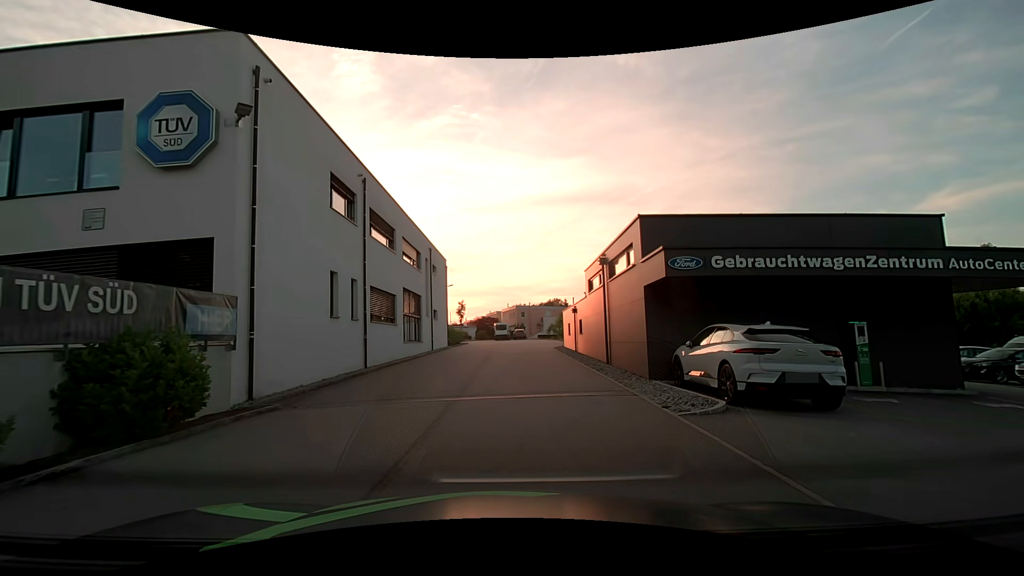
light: Day
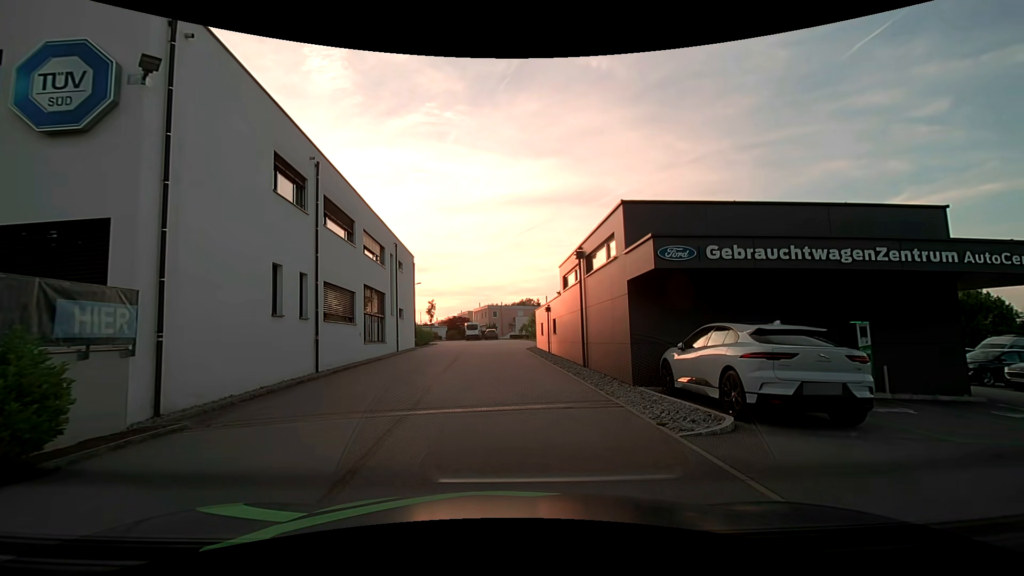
(+0.1, +1.7) m; +4°
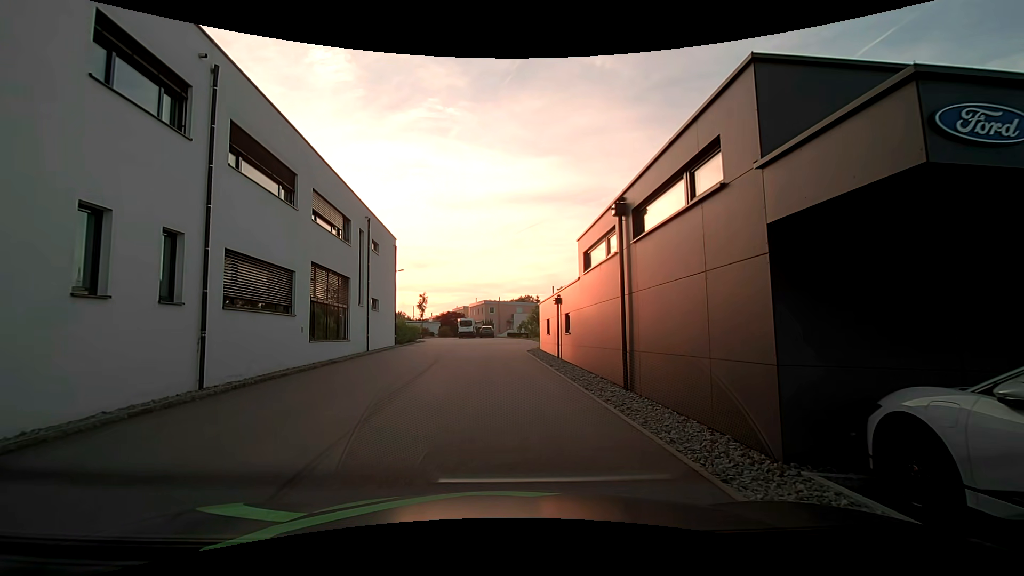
(+0.1, +6.5) m; -1°
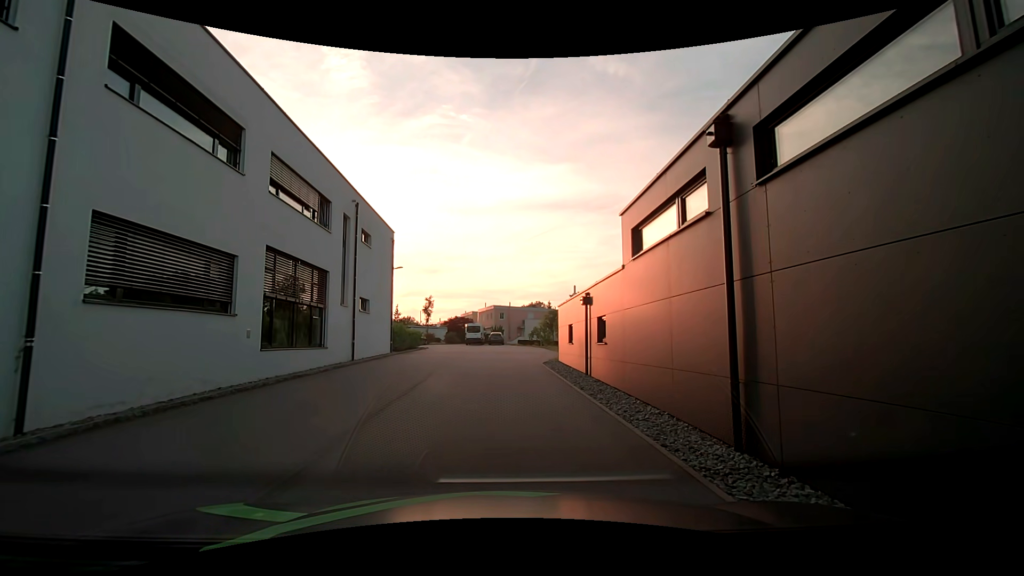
(0.0, +4.6) m; +1°
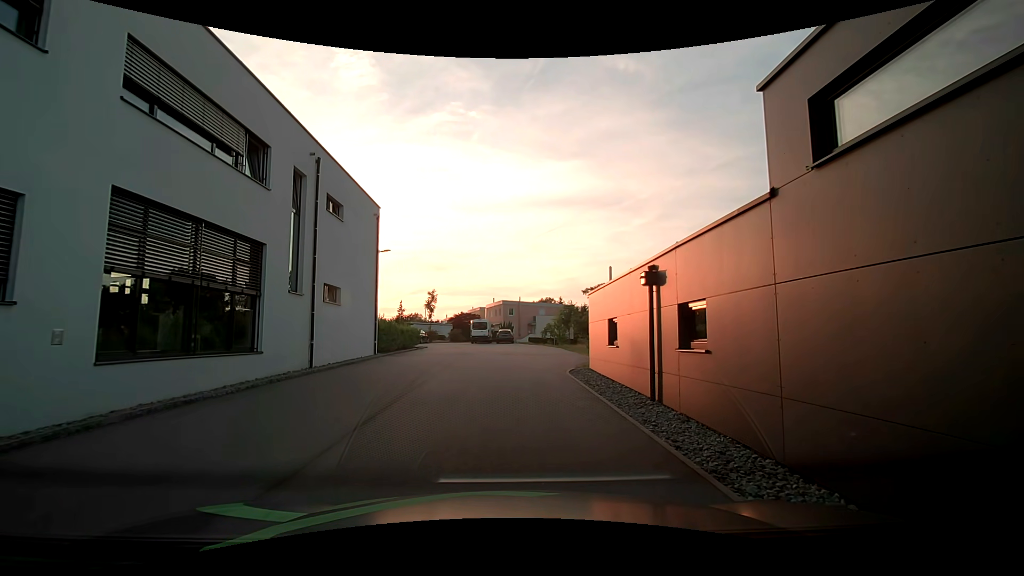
(-0.1, +6.1) m; 0°
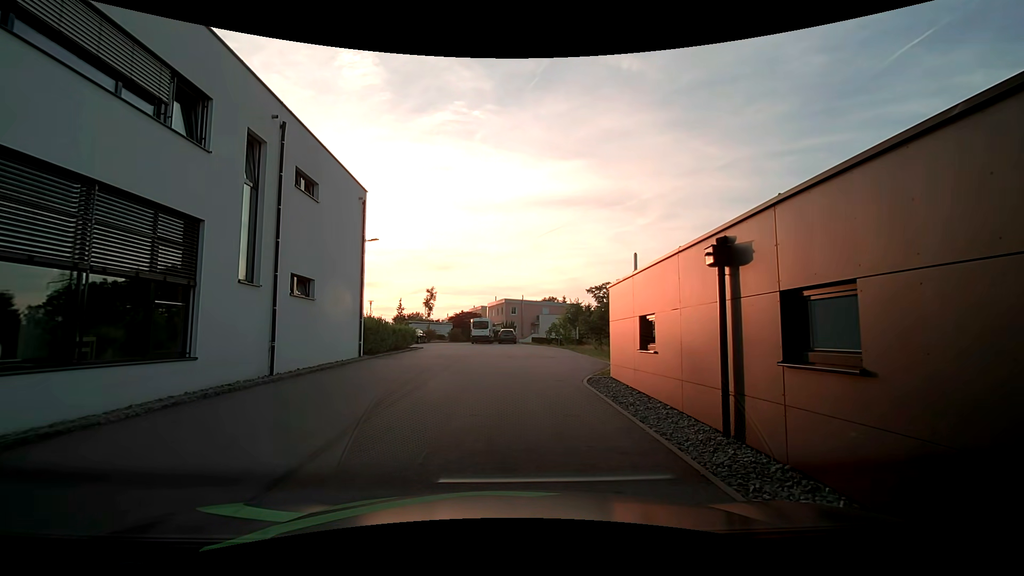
(-0.1, +3.1) m; -2°
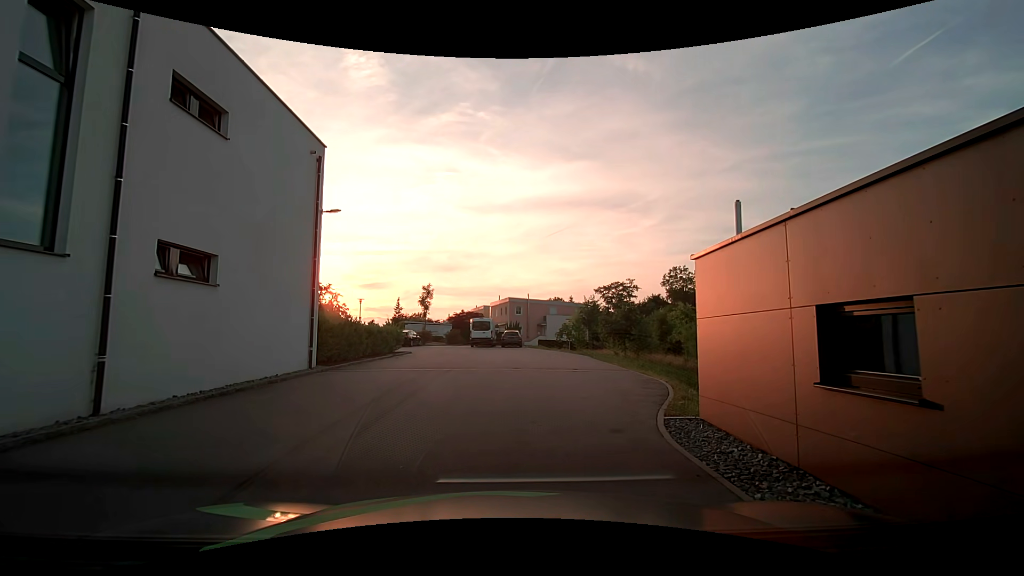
(-0.1, +6.2) m; -2°
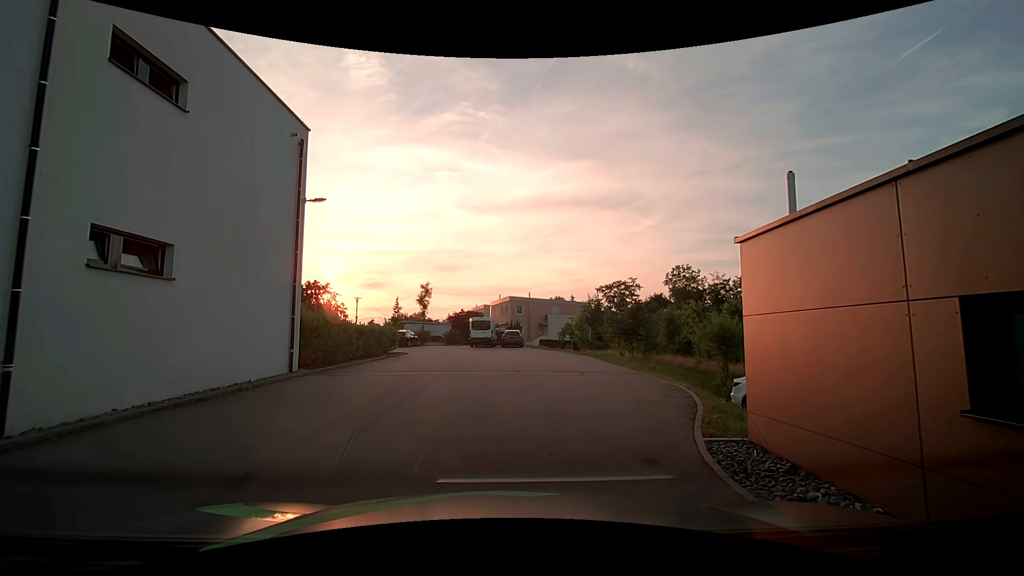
(0.0, +1.5) m; +1°
